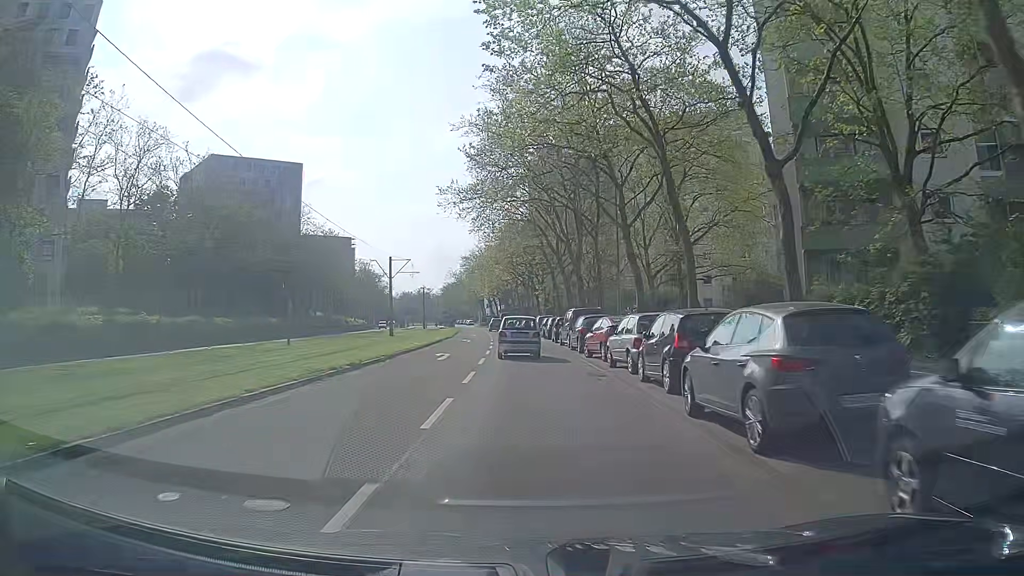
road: tertiary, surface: asphalt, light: Day
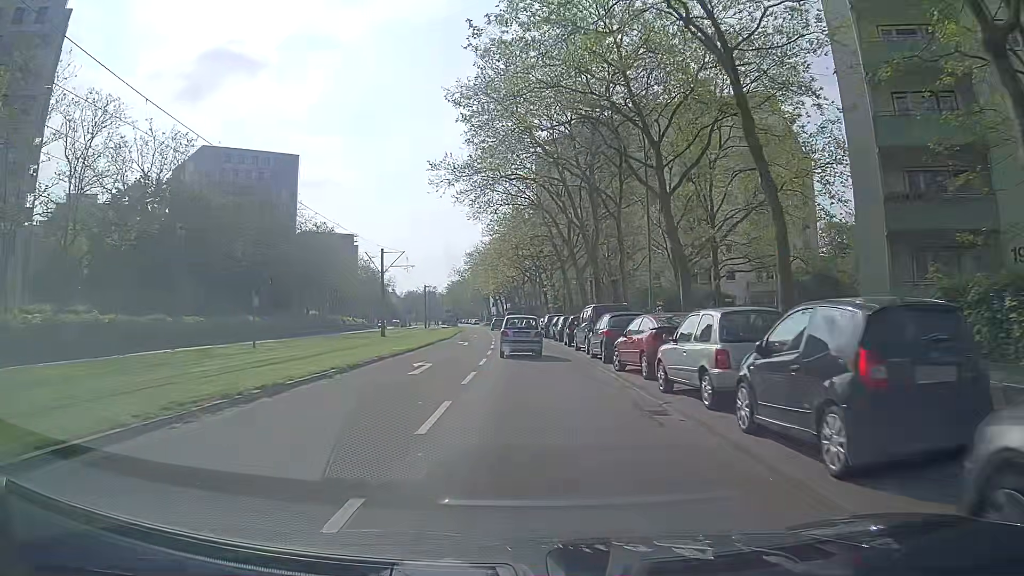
(-0.1, +6.6) m; 0°
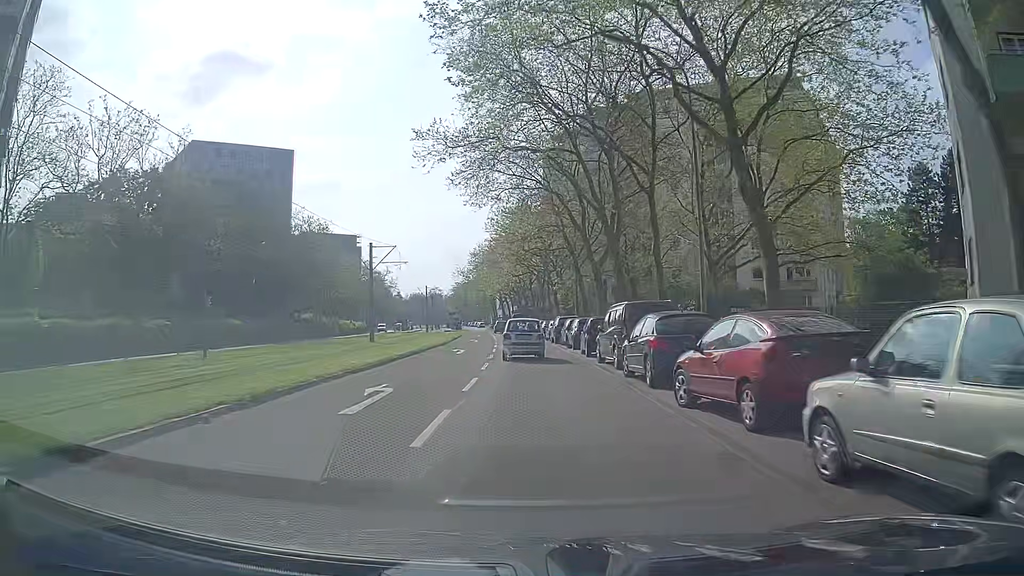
(-0.1, +6.7) m; -1°
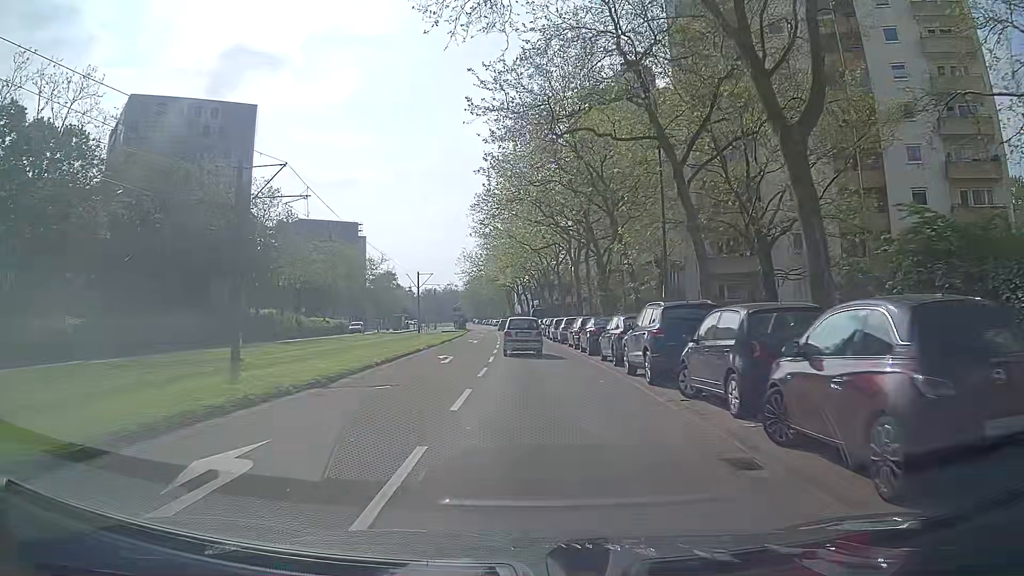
(-0.4, +27.1) m; -2°
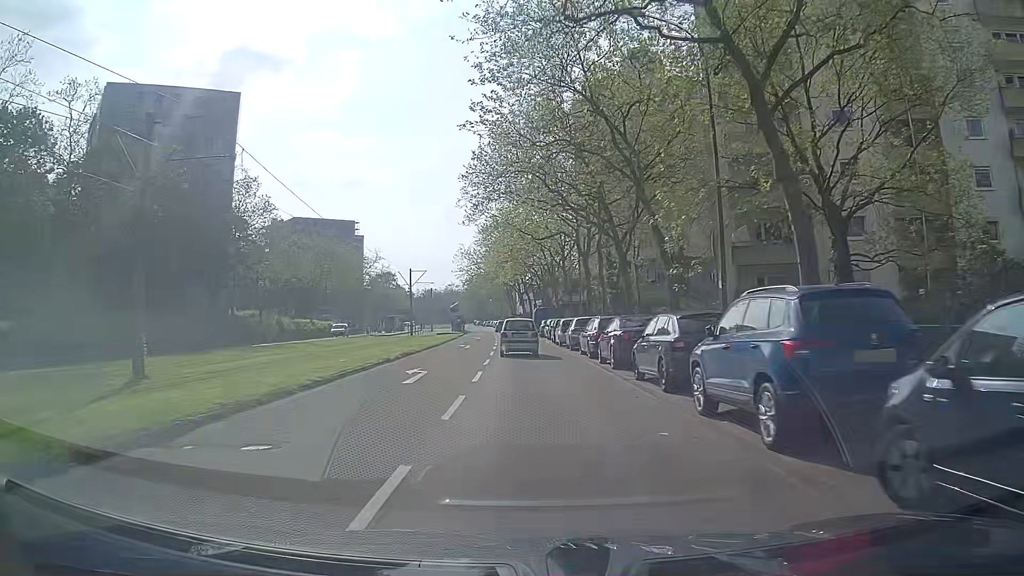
(0.0, +6.9) m; 0°
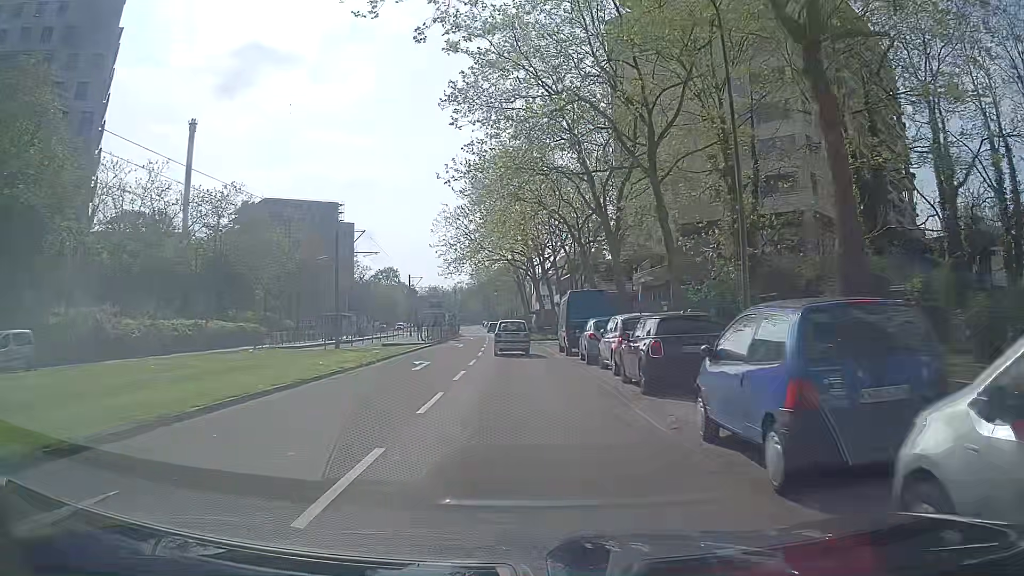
(-0.5, +35.1) m; -1°
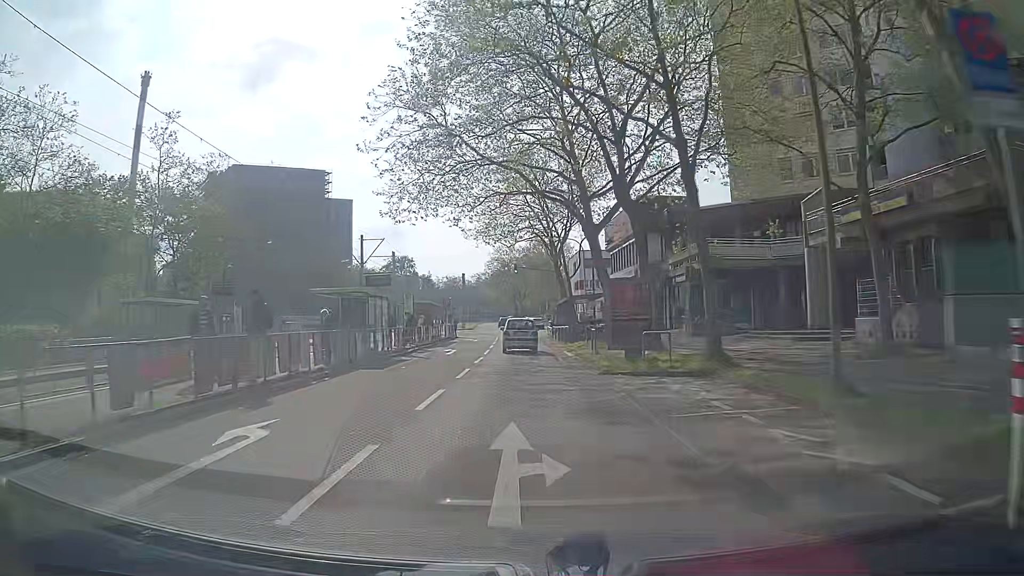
(-0.9, +36.2) m; -2°
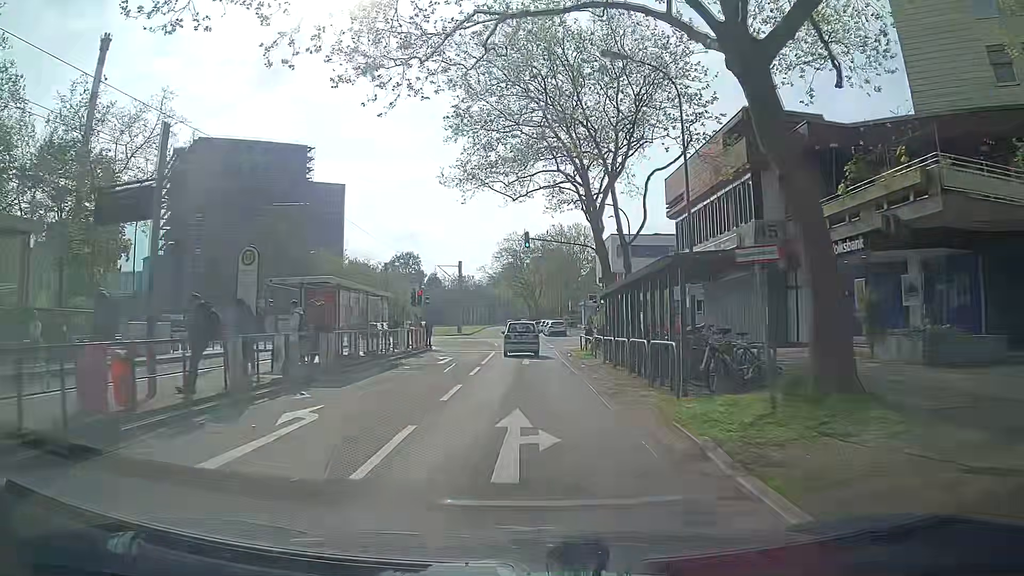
(-0.4, +22.2) m; -1°
(0, +10) (0, +20) (0, +30) (-1, +40) (-1, +50) (-2, +60) (-2, +70) (-3, +80) (-4, +90) (-5, +100) m
